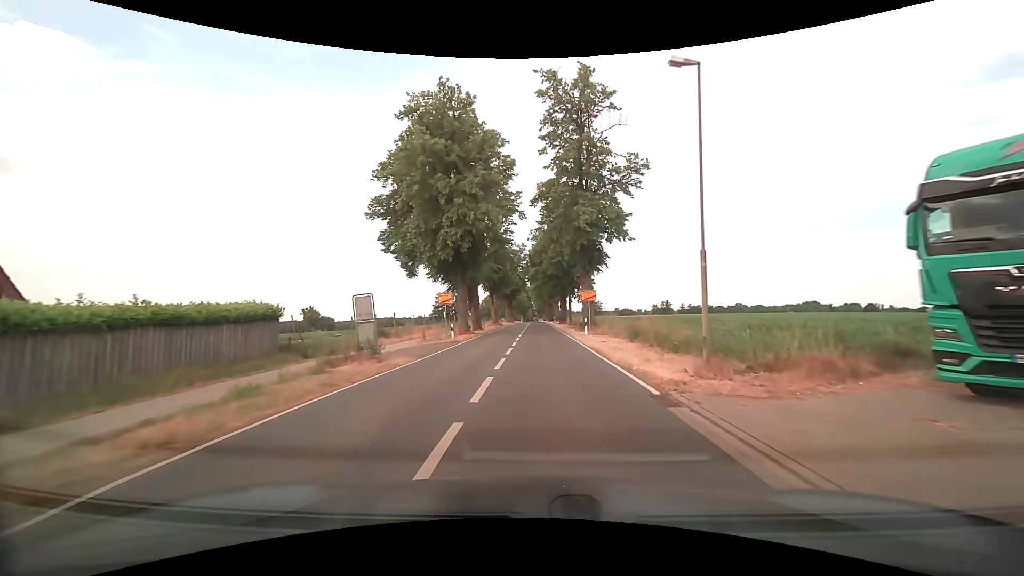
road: tertiary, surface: asphalt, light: Day
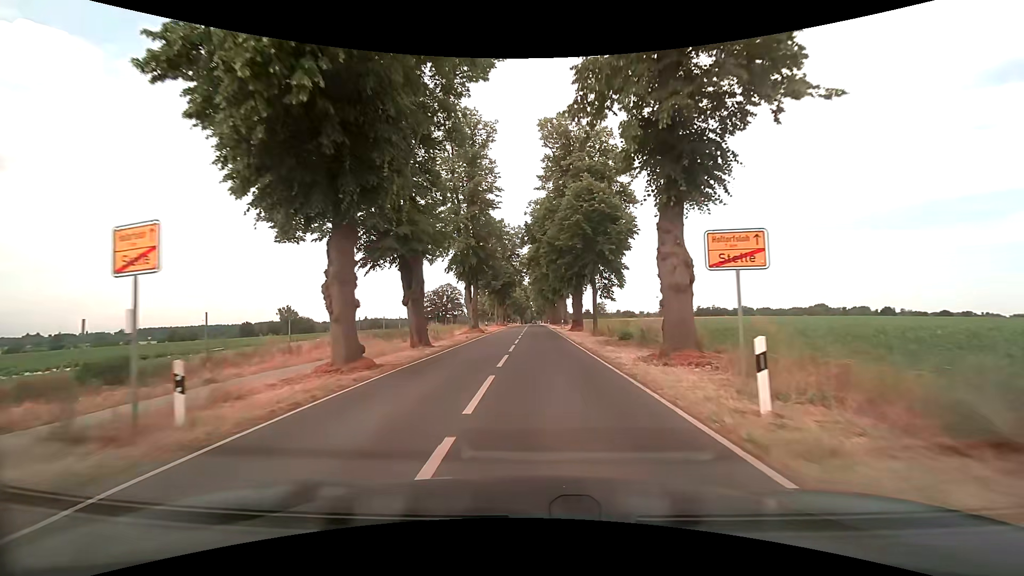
(0.0, +23.0) m; 0°
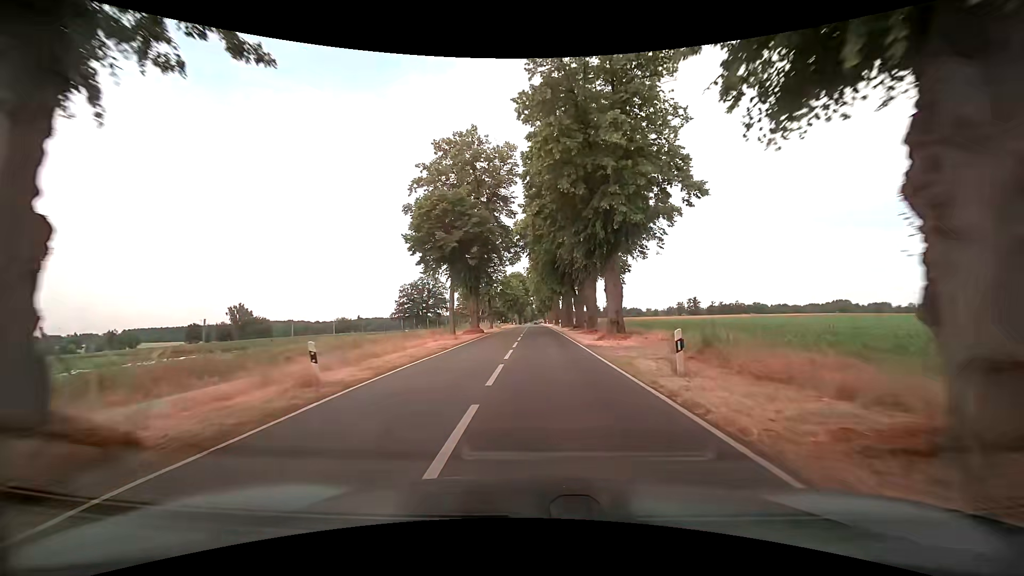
(0.0, +39.7) m; 0°
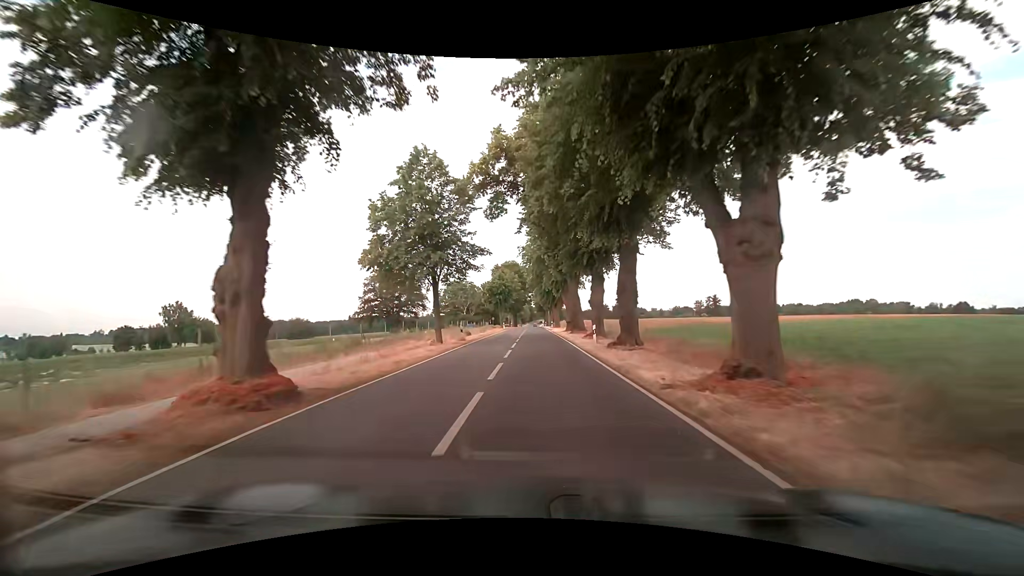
(+0.1, +34.9) m; 0°
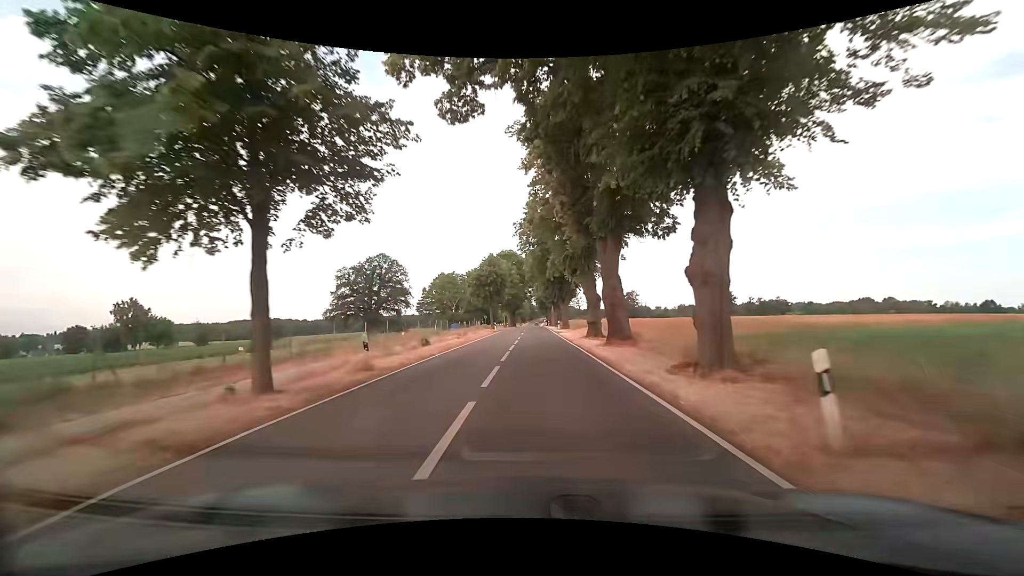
(+0.1, +19.4) m; 0°
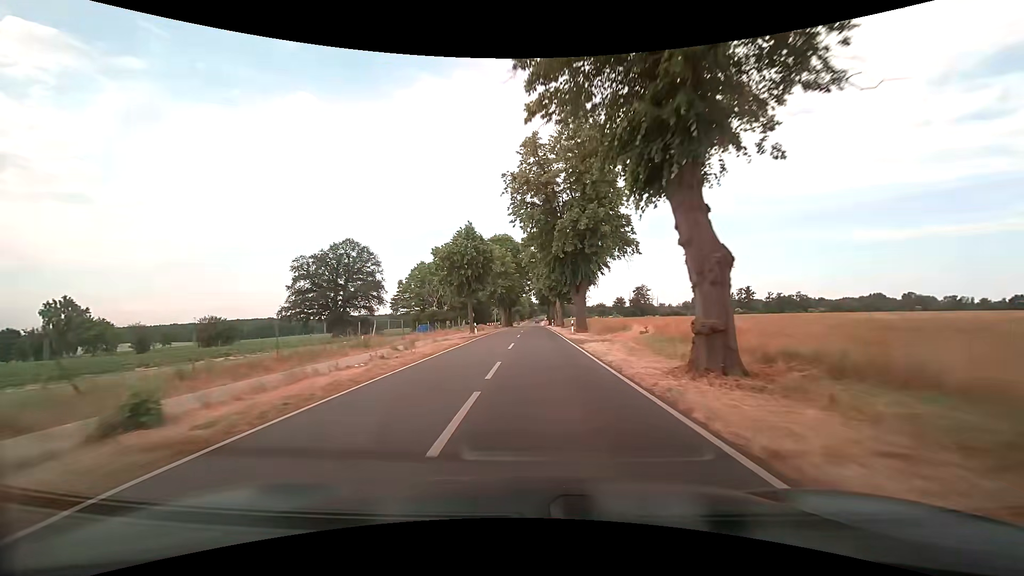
(0.0, +21.0) m; 0°
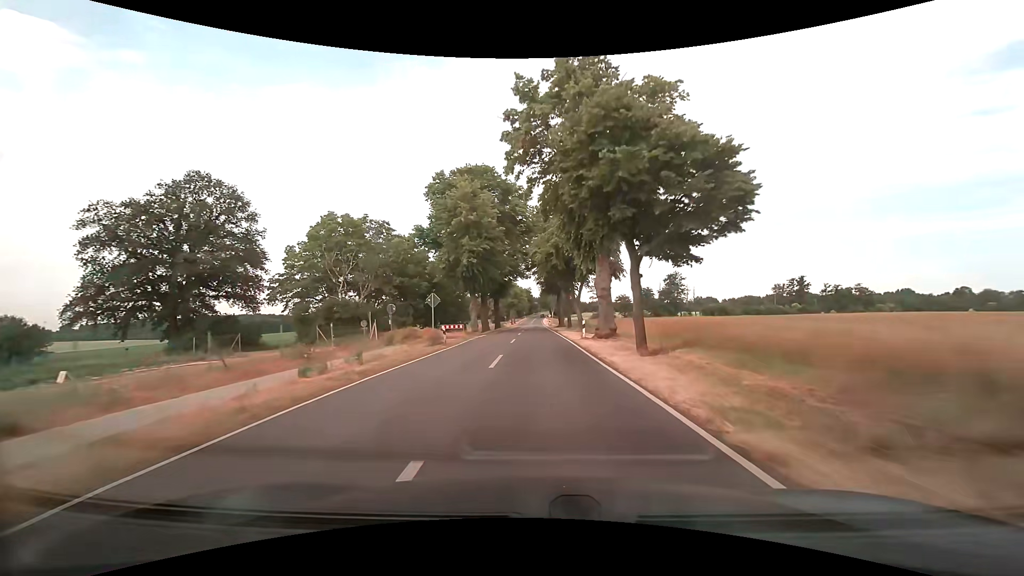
(0.0, +44.5) m; 0°
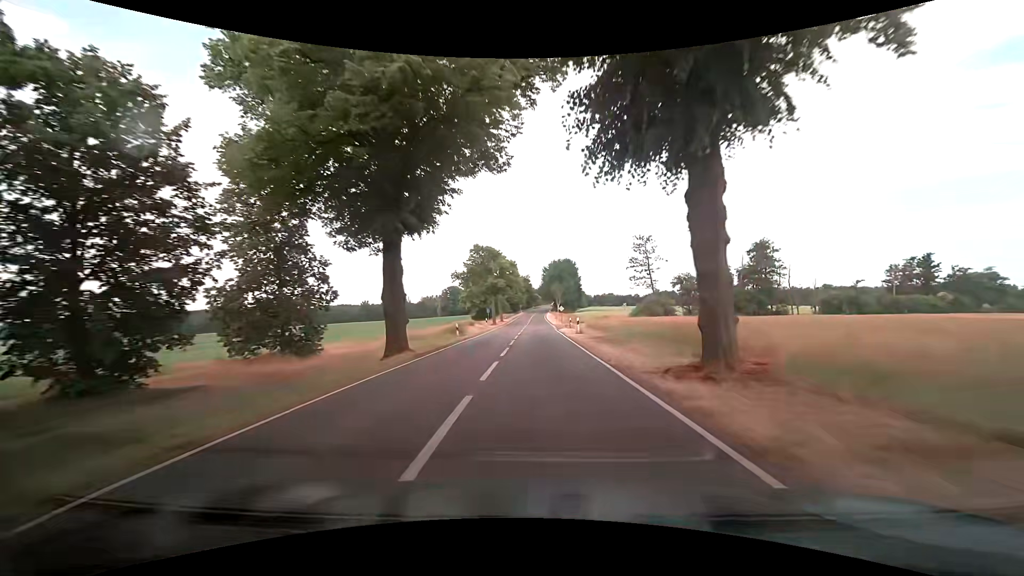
(-0.2, +56.5) m; 0°
(0, +10) (0, +20) (0, +30) (0, +40) (0, +50) (0, +60) (0, +70) (0, +80) (0, +90) (0, +100) m
